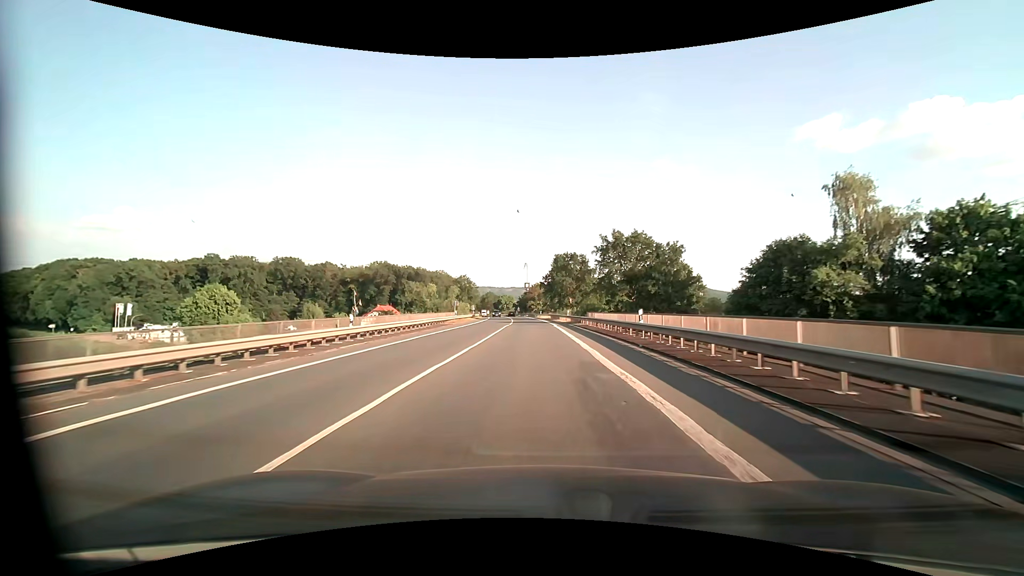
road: primary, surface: asphalt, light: Day
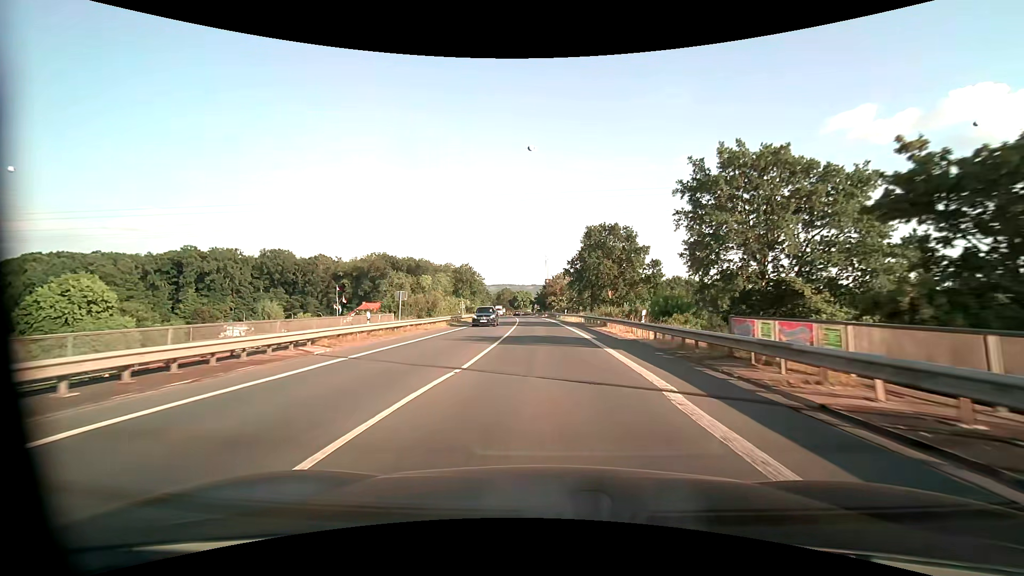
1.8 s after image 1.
(-0.7, +33.2) m; -2°
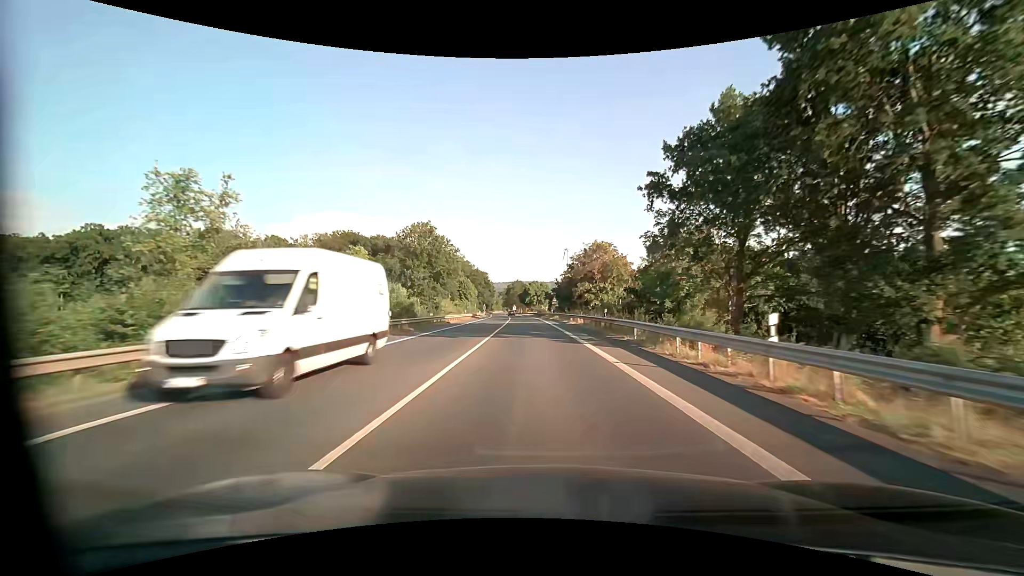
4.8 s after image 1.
(-1.1, +56.5) m; -2°
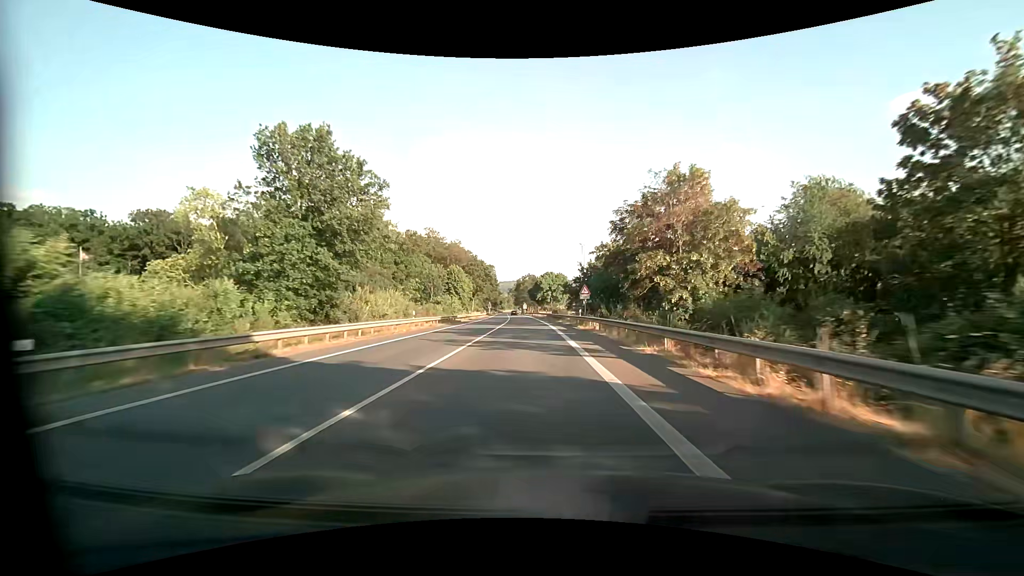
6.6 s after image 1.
(-0.5, +34.7) m; -2°
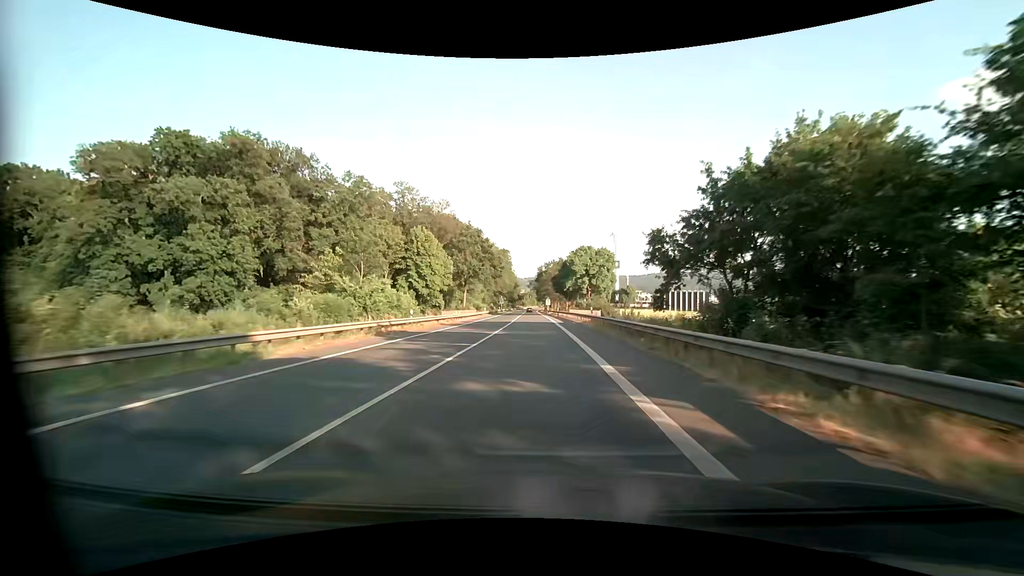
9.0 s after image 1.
(-1.2, +47.2) m; -3°
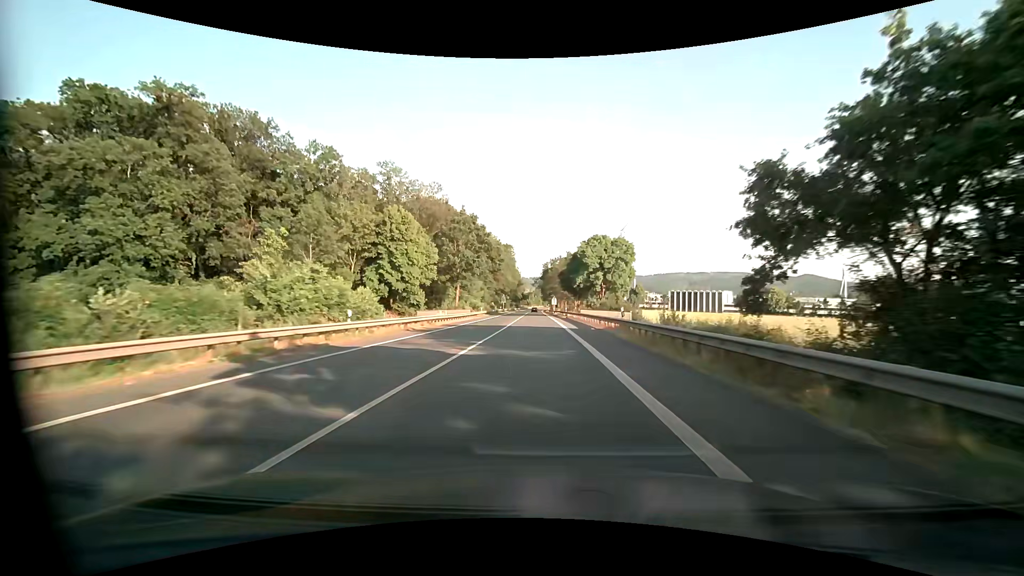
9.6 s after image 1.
(0.0, +12.0) m; -1°
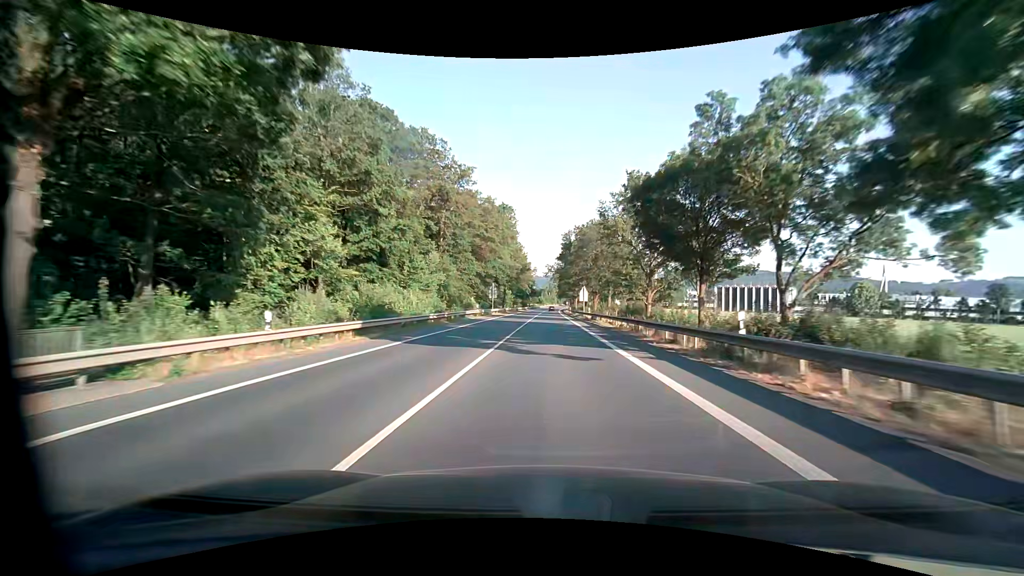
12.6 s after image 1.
(-1.1, +61.3) m; -2°
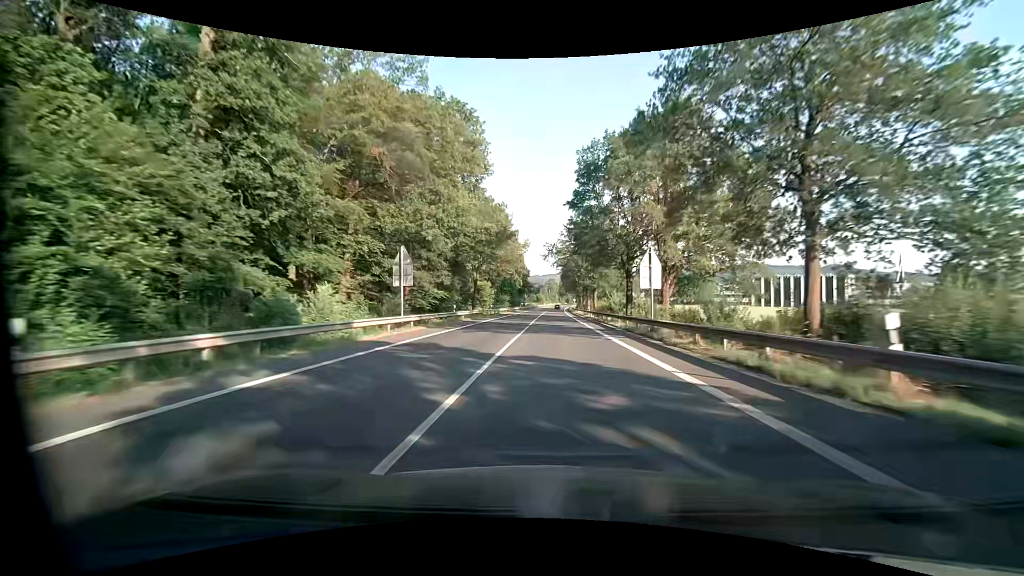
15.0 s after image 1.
(+0.2, +49.1) m; 0°
(0, +10) (0, +20) (0, +30) (0, +40) (+1, +50) (+1, +60) (+1, +70) (+2, +80) (+2, +90) (+2, +100) m
